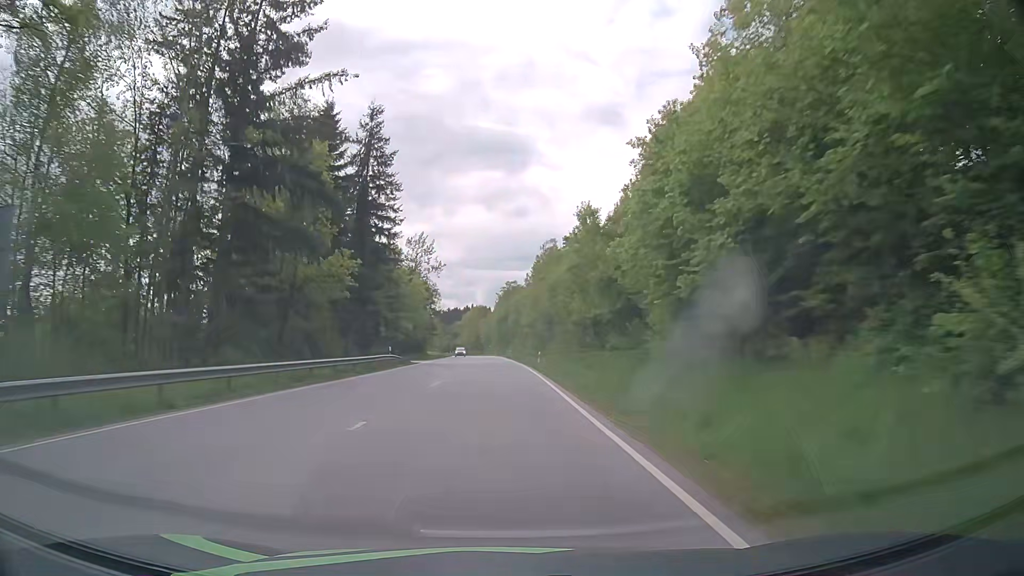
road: primary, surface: asphalt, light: Day
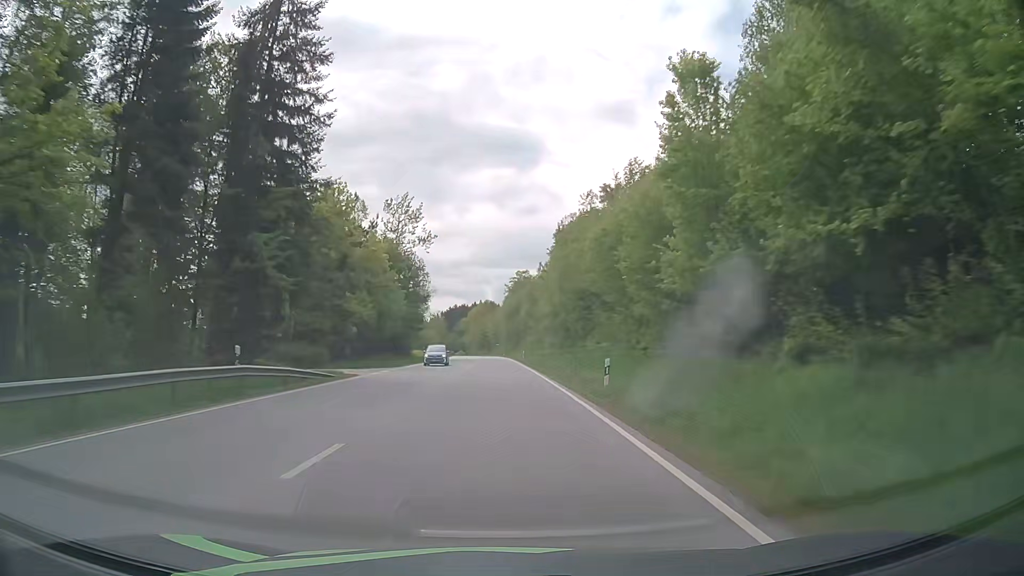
(-0.1, +28.1) m; -1°
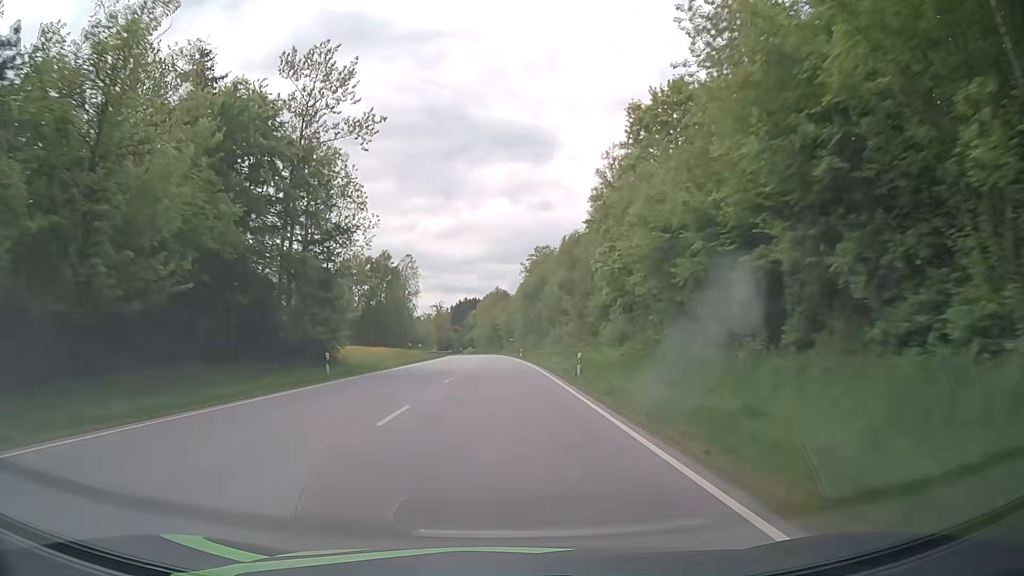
(-0.3, +43.4) m; -1°
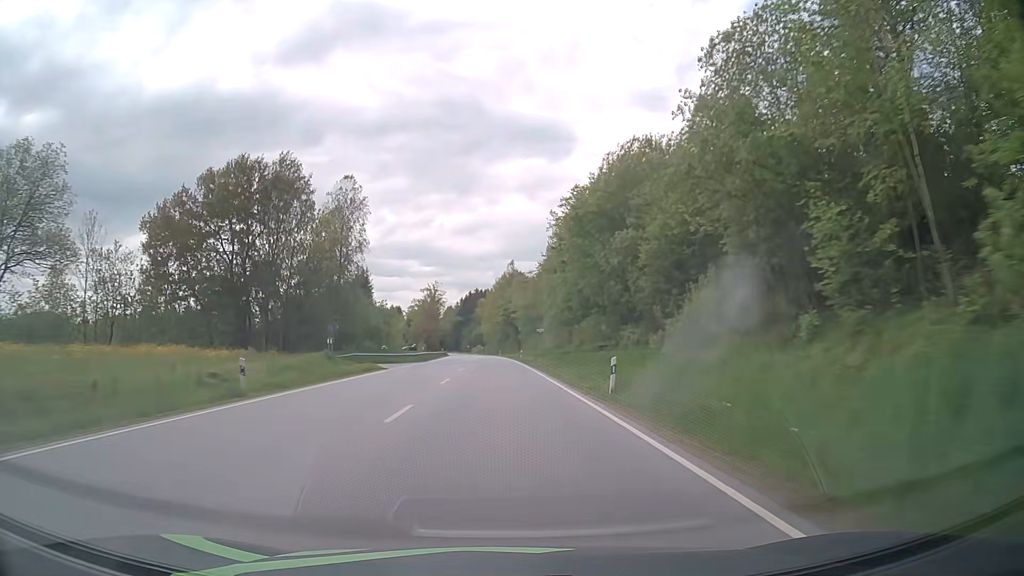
(-0.7, +59.8) m; -1°
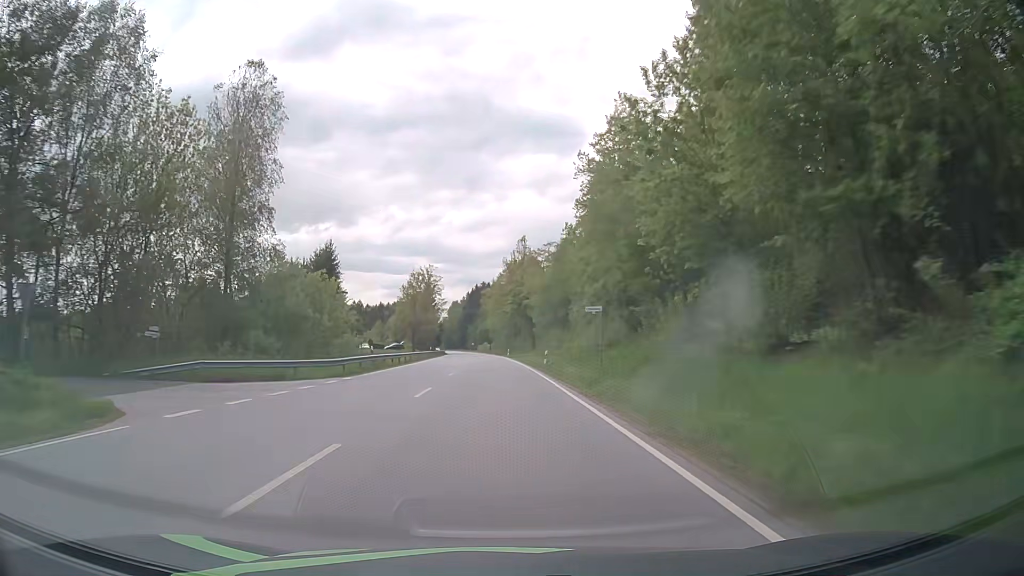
(-0.2, +30.6) m; -1°
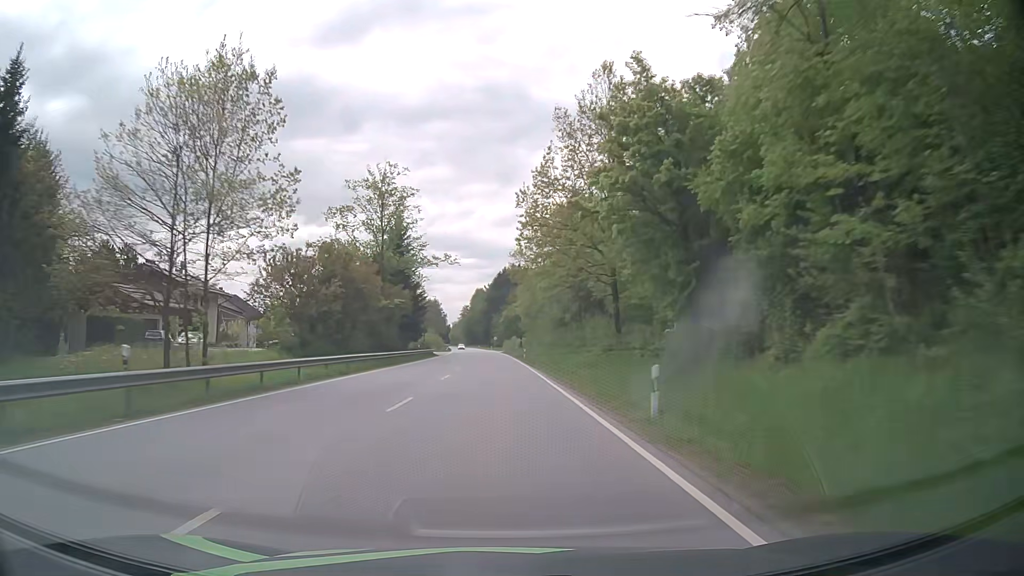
(-1.6, +75.9) m; -2°
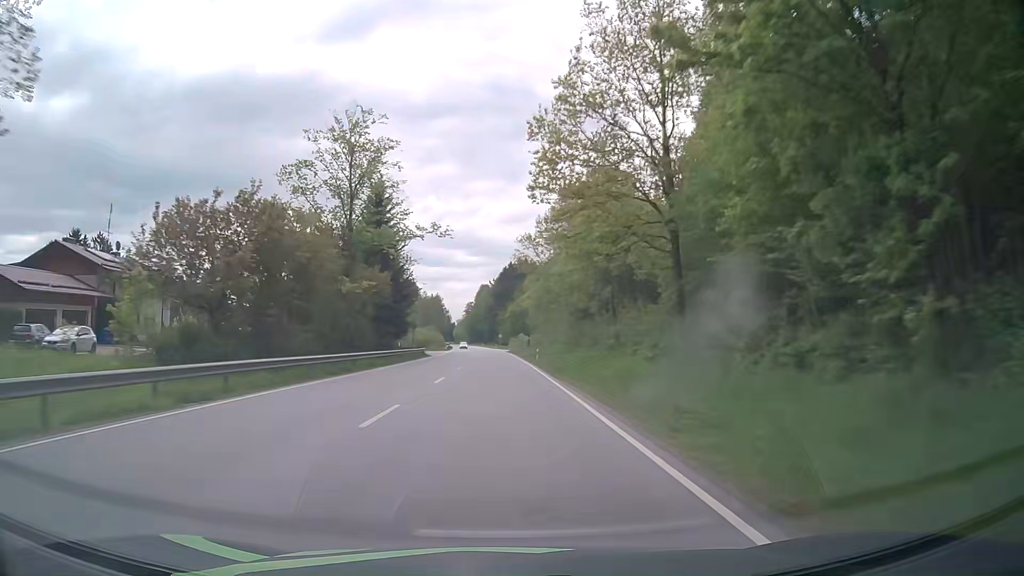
(-0.1, +15.0) m; -1°
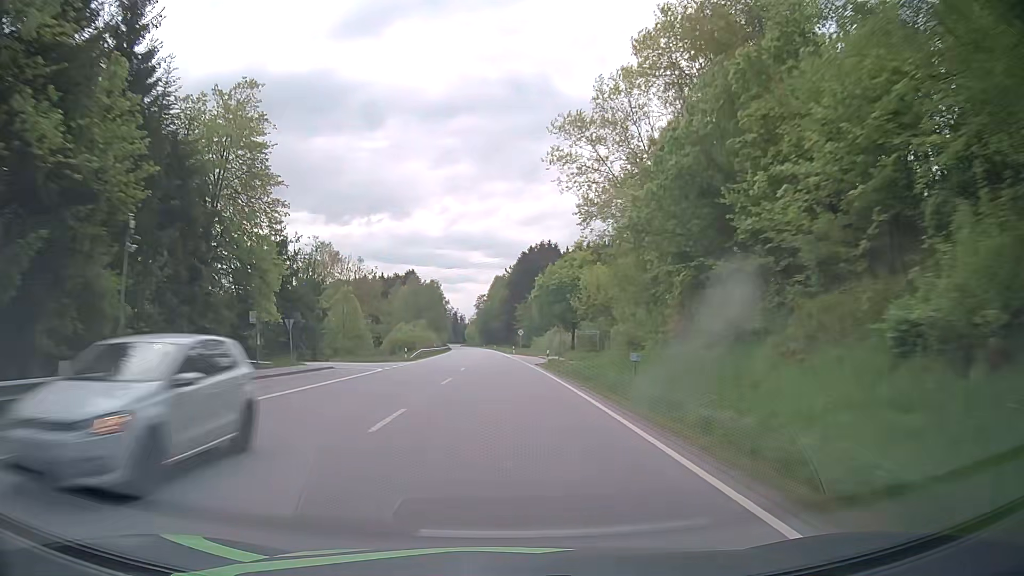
(-0.5, +60.5) m; -1°
(0, +10) (0, +20) (0, +30) (0, +40) (-1, +50) (-1, +60) (-1, +70) (-1, +80) (-2, +90) (-2, +100) m
